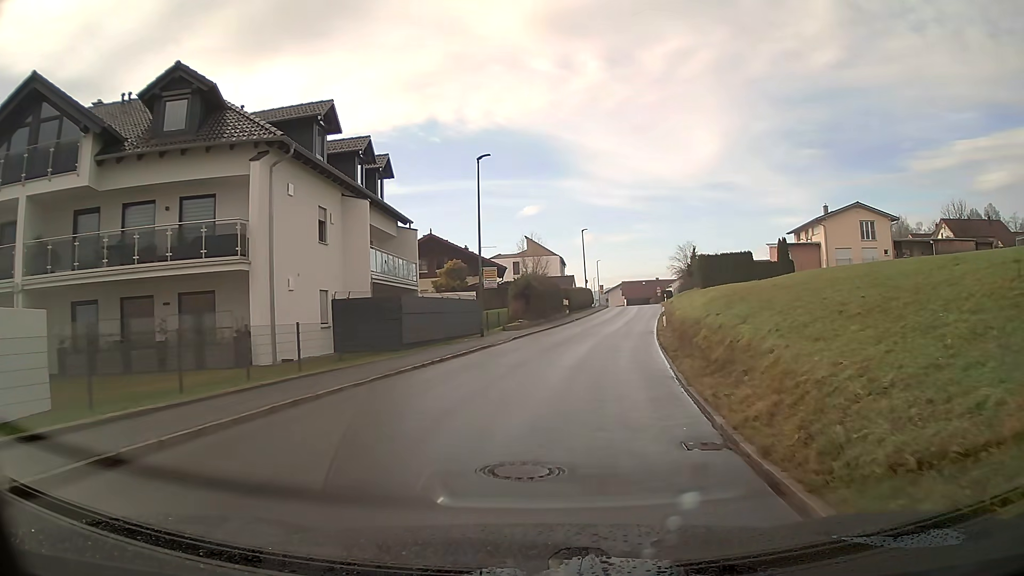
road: tertiary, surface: asphalt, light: Day
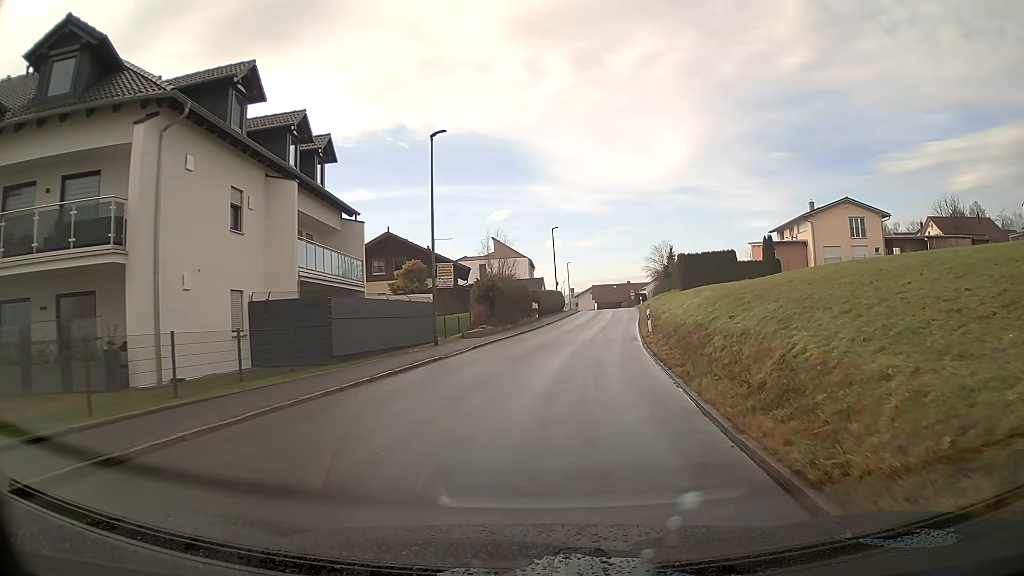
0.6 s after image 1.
(+0.1, +4.7) m; +2°
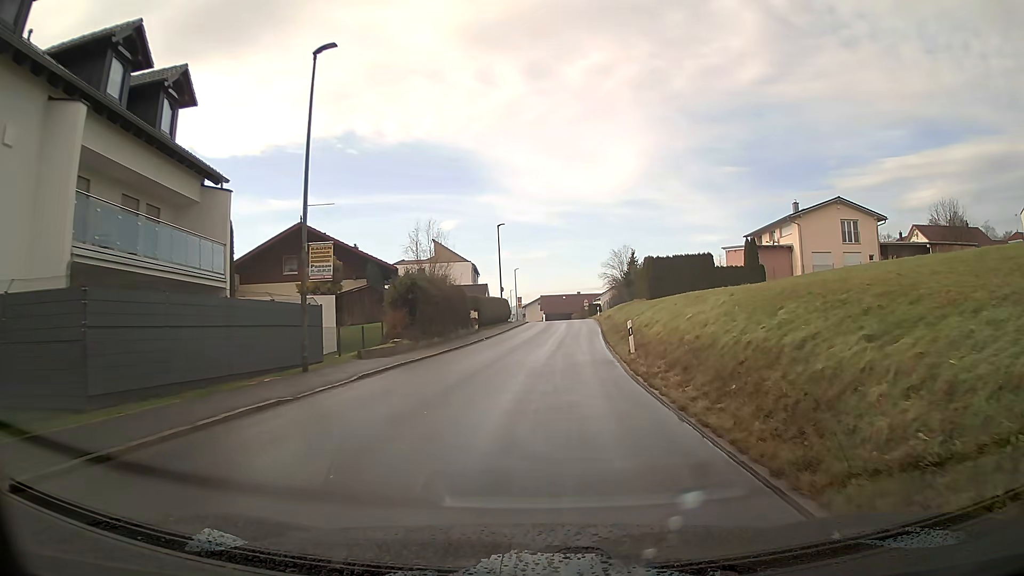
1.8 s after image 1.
(+0.3, +9.3) m; +4°
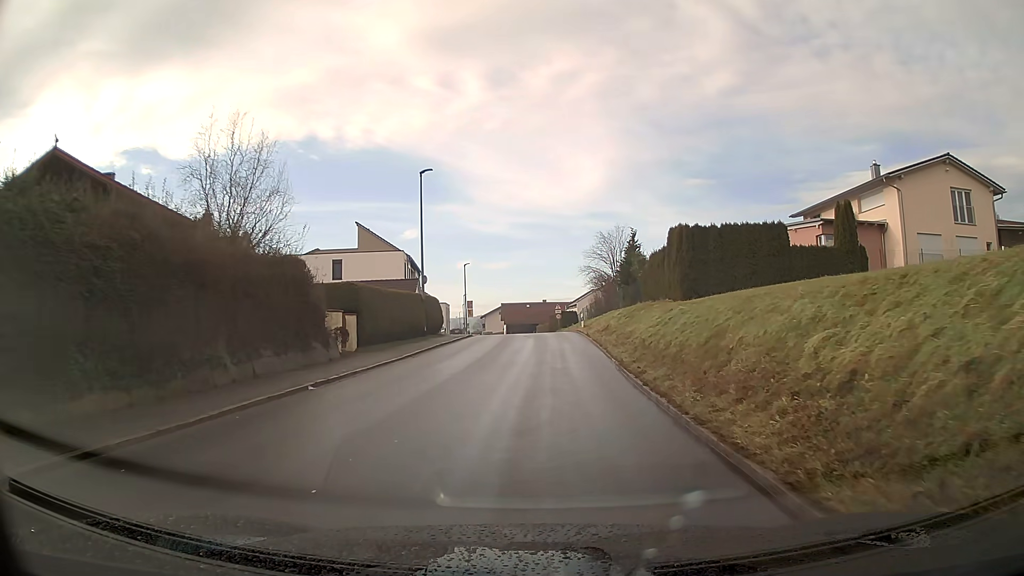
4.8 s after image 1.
(+0.8, +22.8) m; +3°
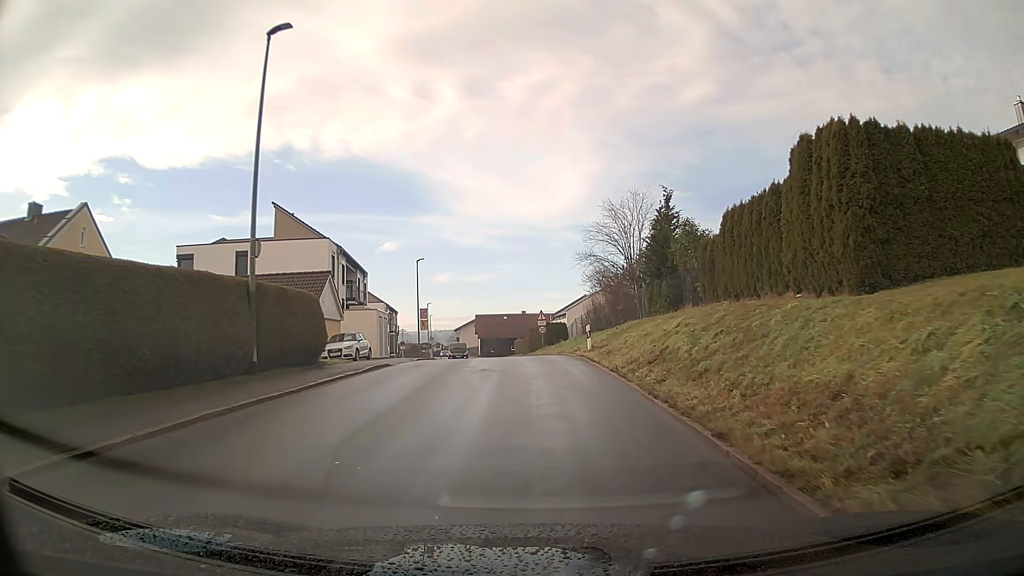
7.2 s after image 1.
(+0.3, +18.1) m; +2°
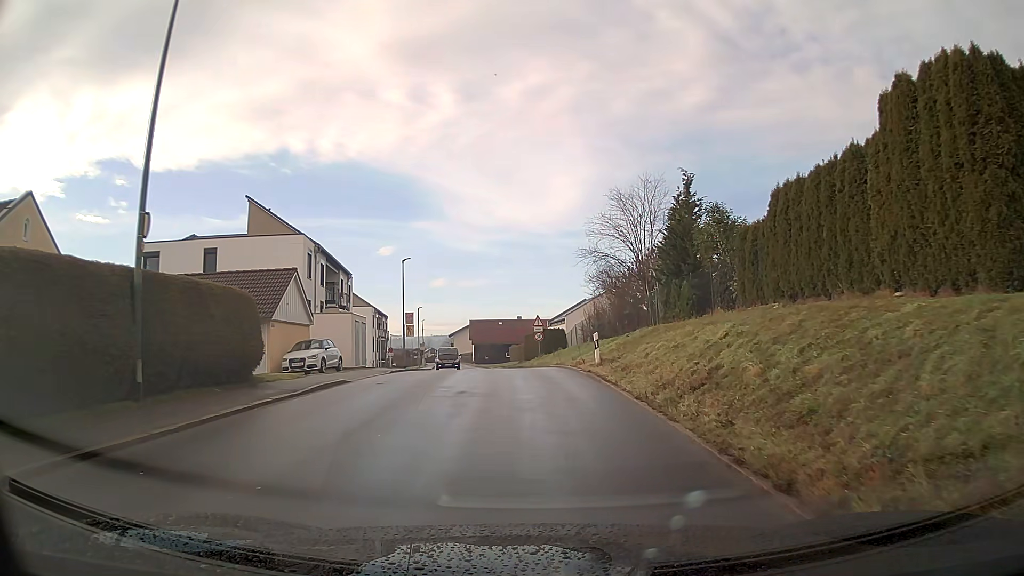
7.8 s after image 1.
(0.0, +4.5) m; 0°
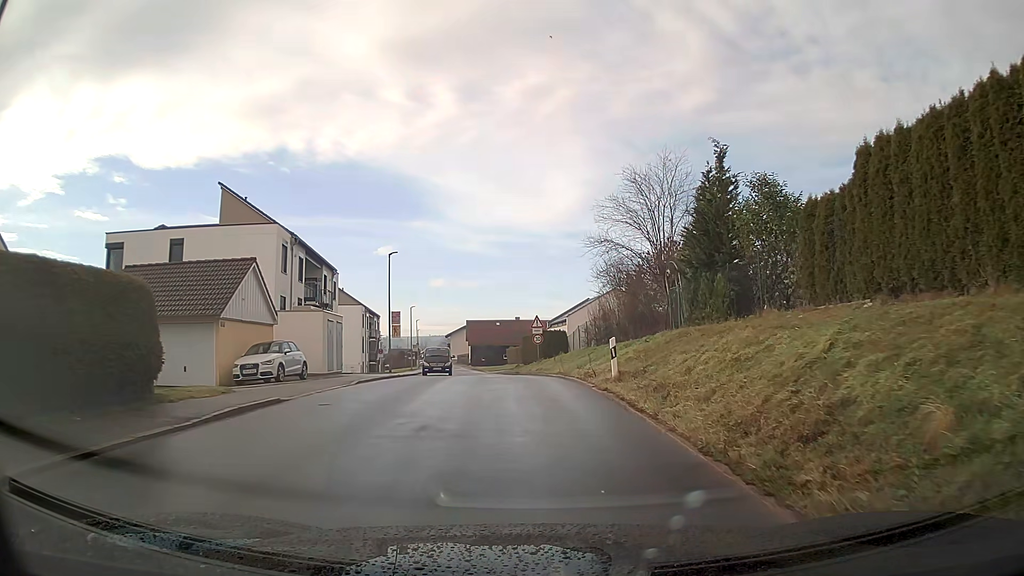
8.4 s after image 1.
(0.0, +4.5) m; 0°
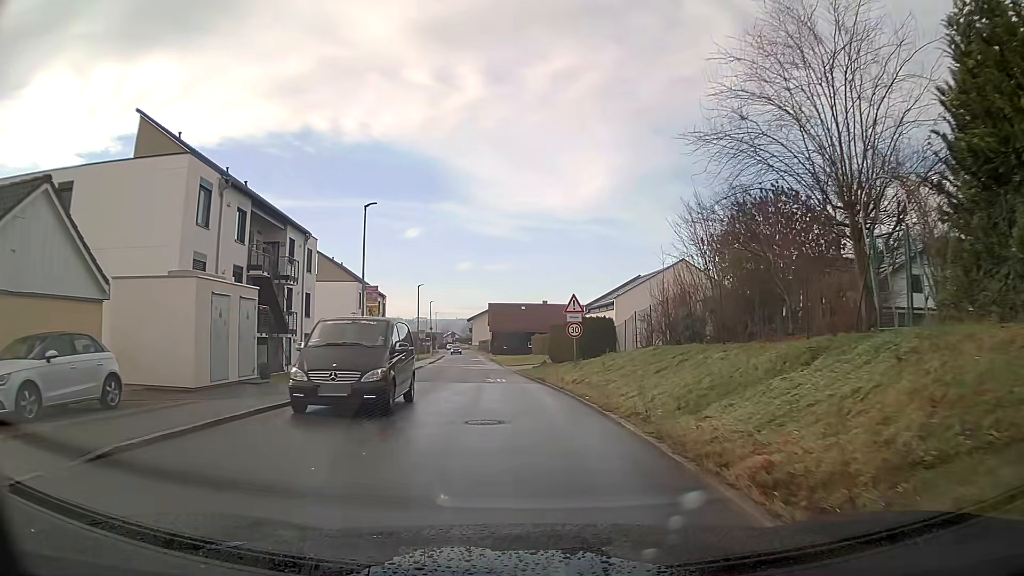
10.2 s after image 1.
(-0.3, +13.4) m; -3°
(0, +10) (-1, +20) (-1, +30) (-2, +40) (-3, +50) (-4, +60) (-5, +70) (-6, +80) (-6, +90) (-7, +100) m
